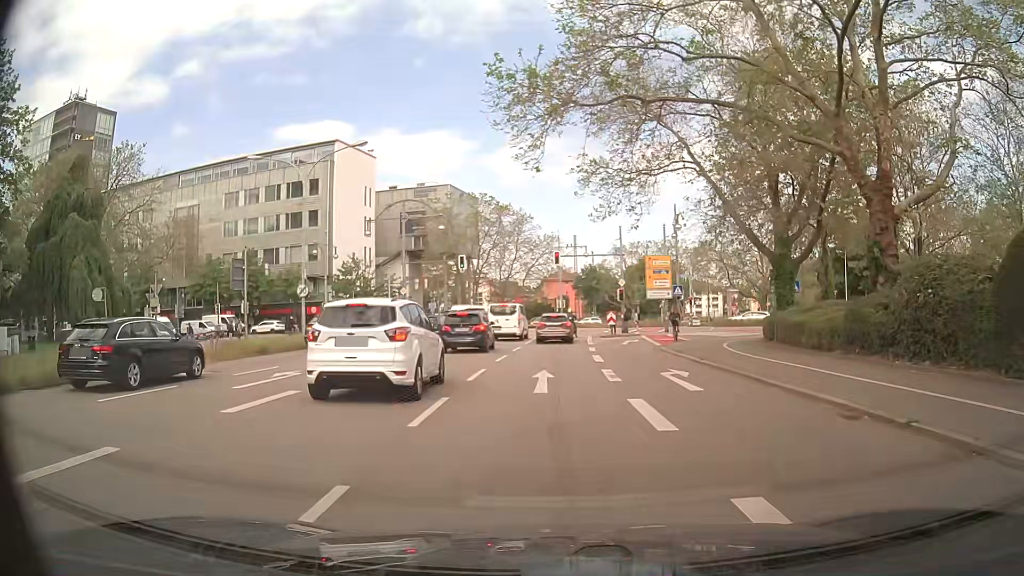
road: primary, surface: asphalt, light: Day
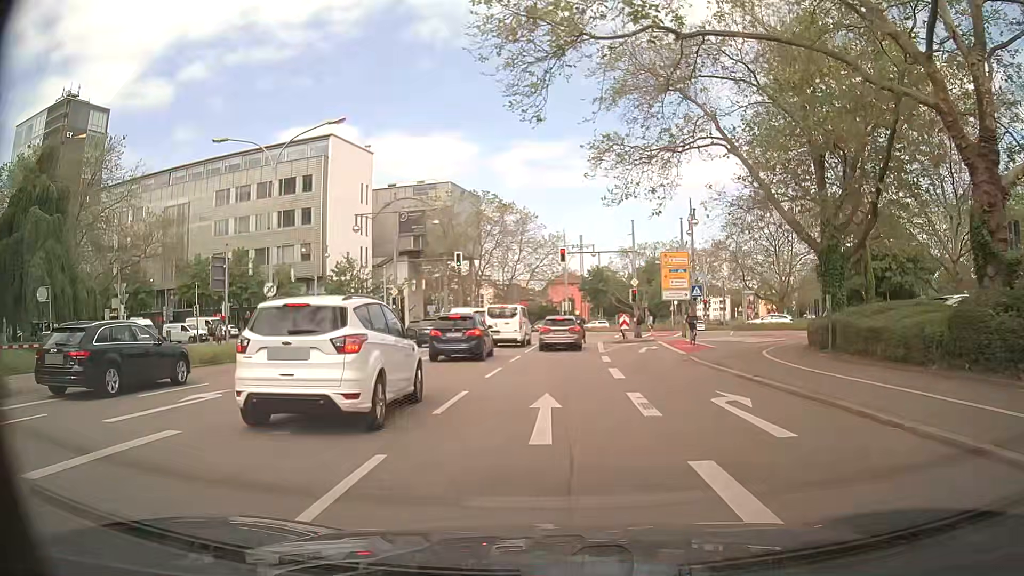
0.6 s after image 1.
(0.0, +4.6) m; -1°
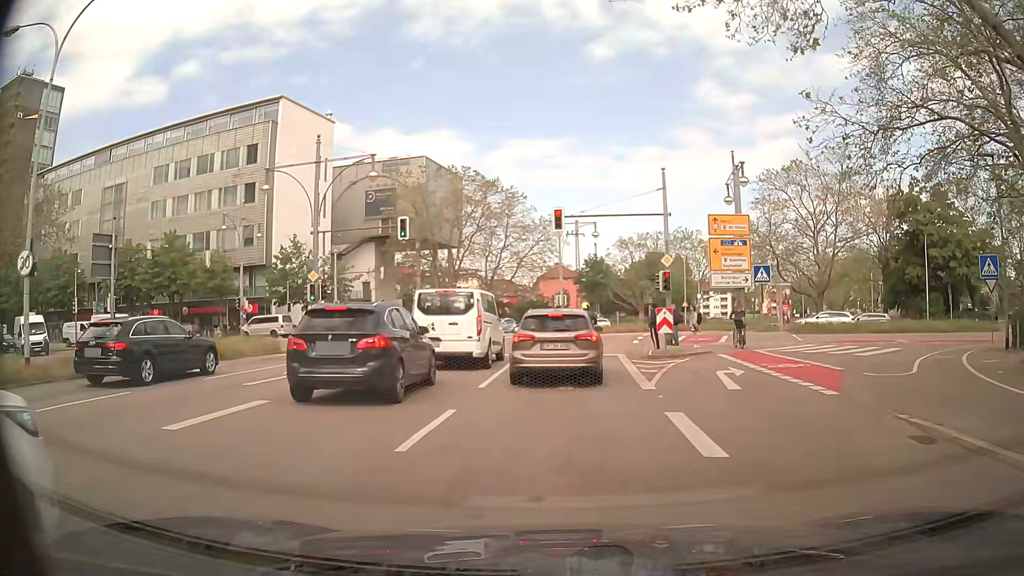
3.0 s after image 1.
(+0.2, +14.7) m; +1°
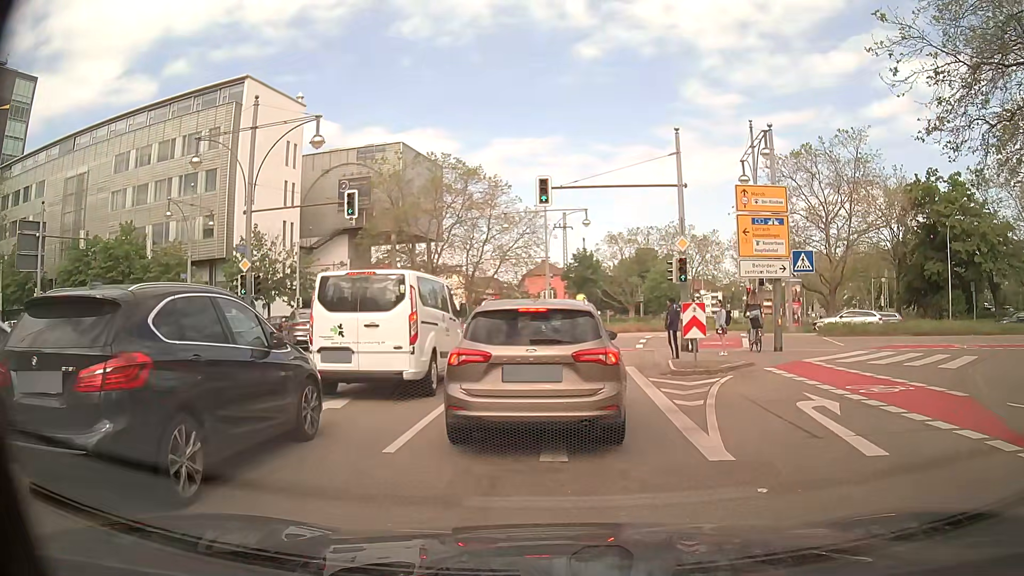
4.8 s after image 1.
(0.0, +6.0) m; +3°
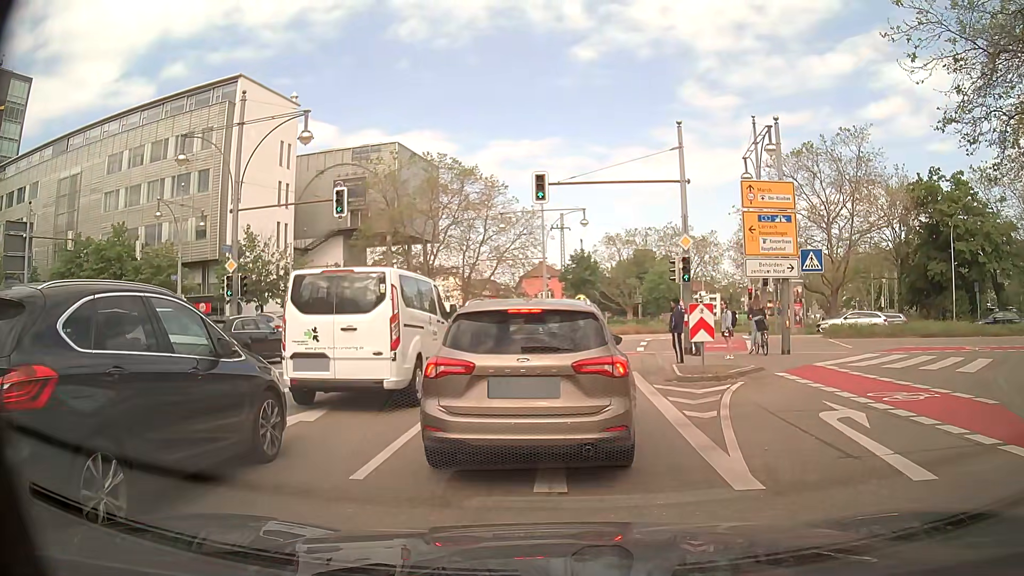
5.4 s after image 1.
(0.0, +0.9) m; -1°
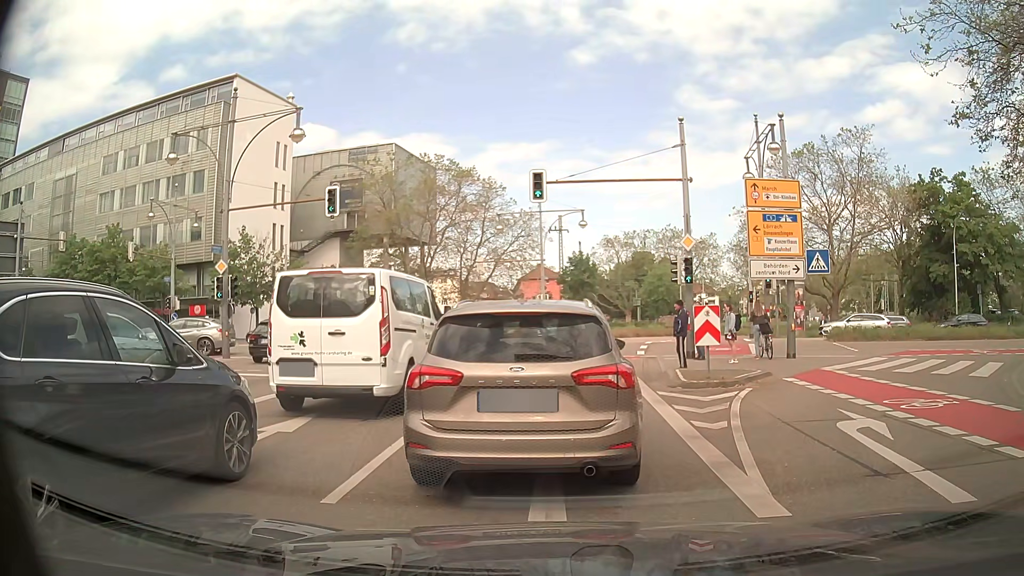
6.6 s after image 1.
(0.0, +0.7) m; 0°
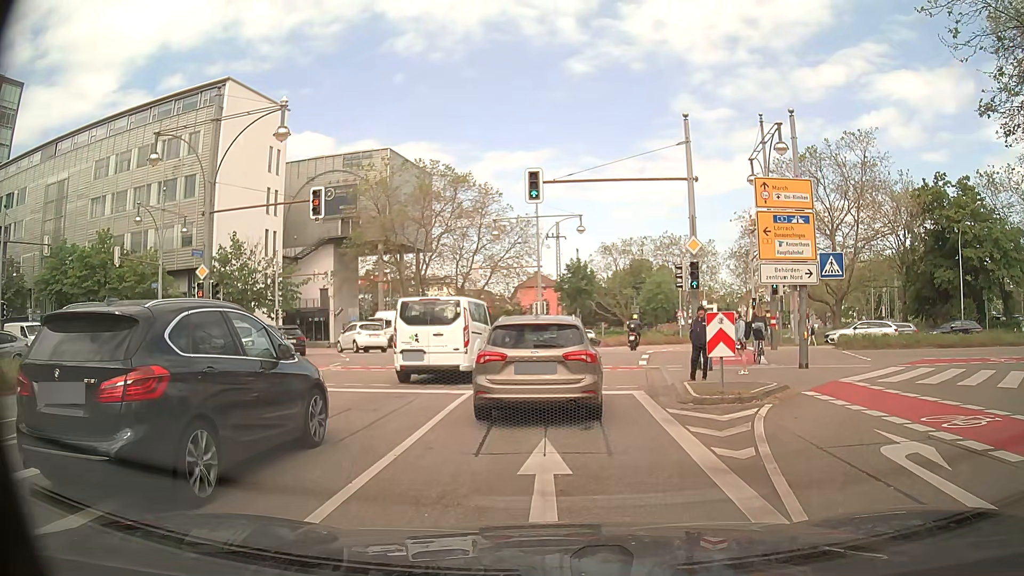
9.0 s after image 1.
(0.0, +1.5) m; -1°
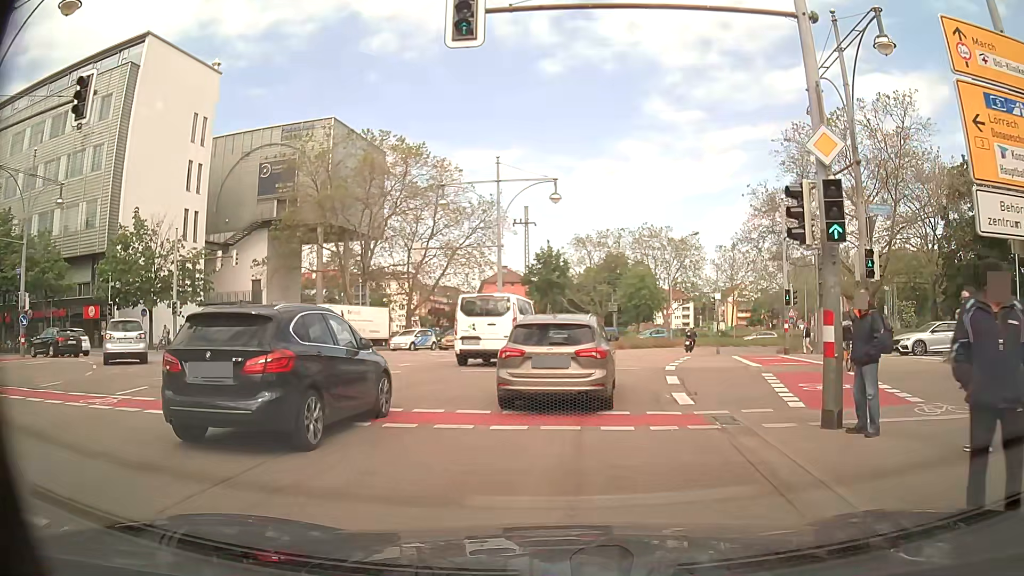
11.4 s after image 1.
(+0.5, +11.9) m; +4°
